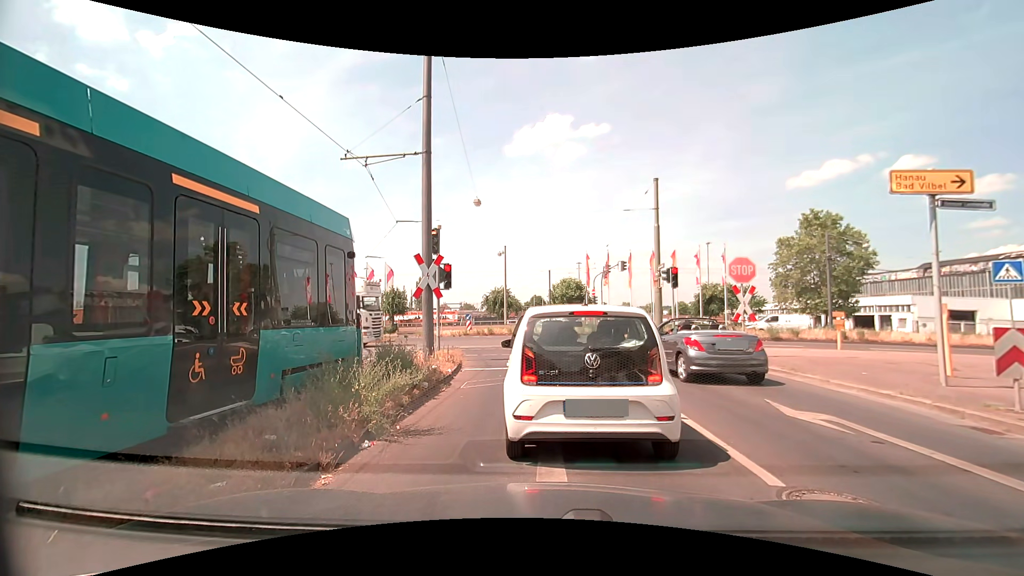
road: secondary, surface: asphalt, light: Day
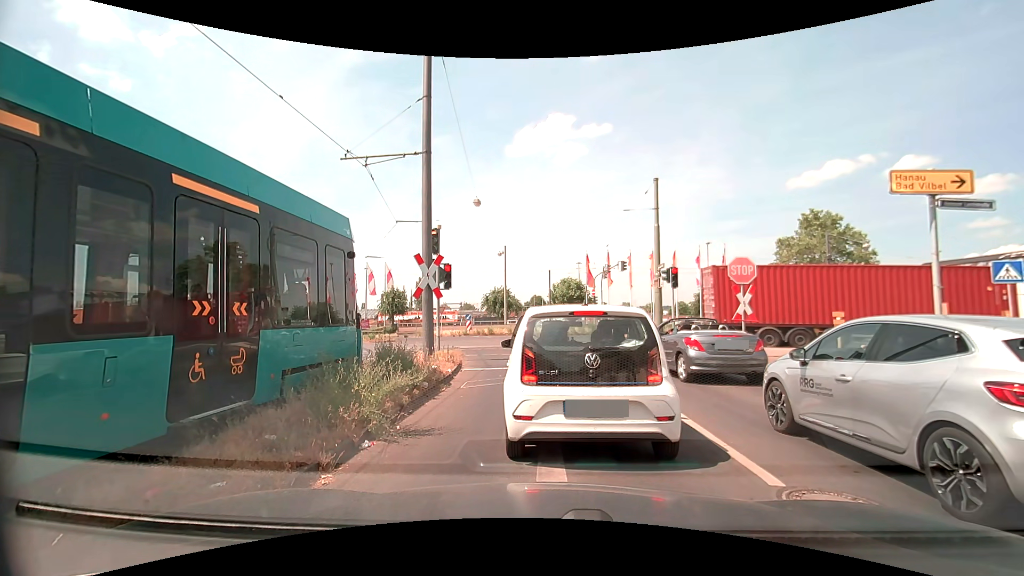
(0.0, 0.0) m; 0°
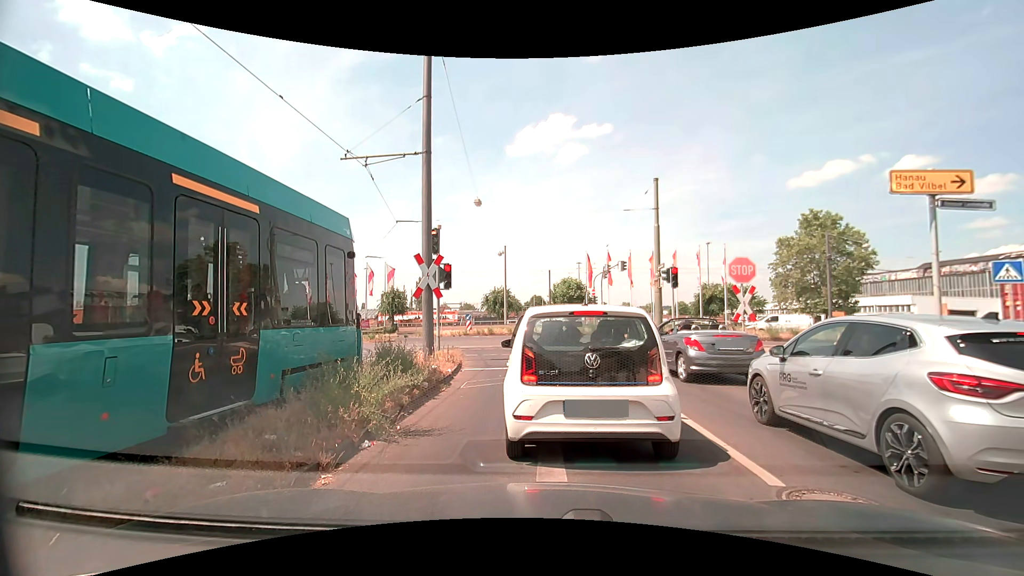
(0.0, 0.0) m; 0°
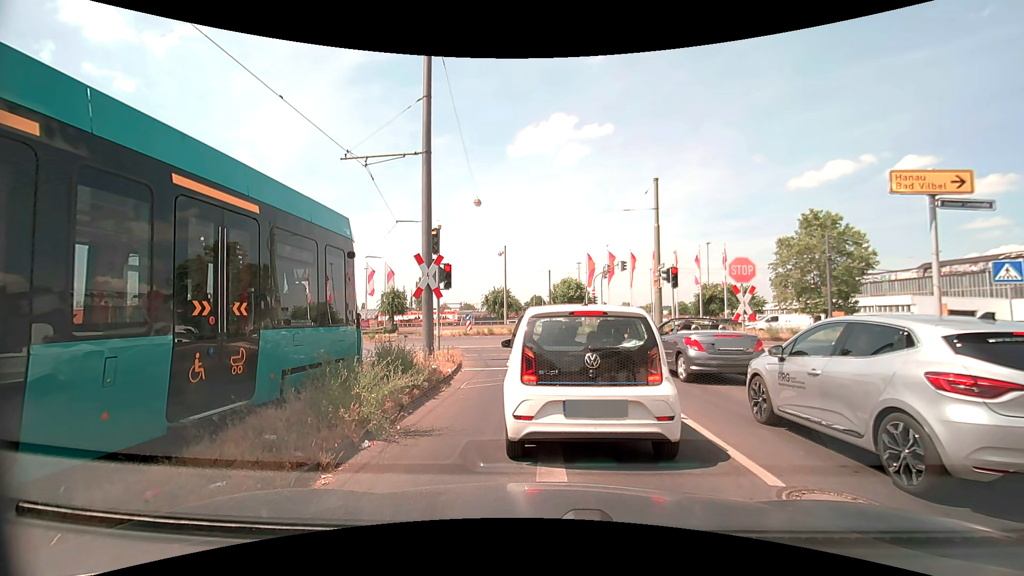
(0.0, 0.0) m; 0°
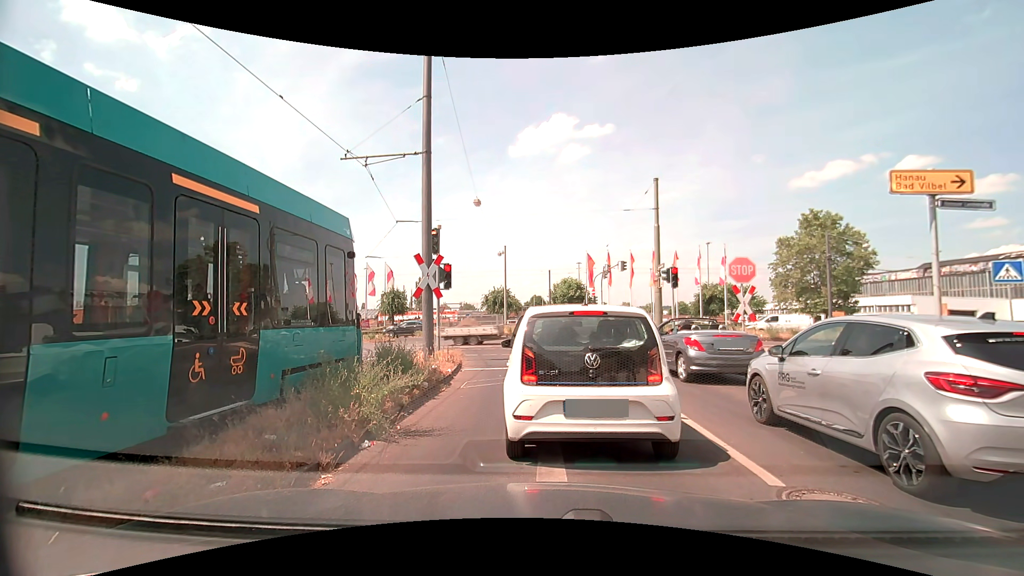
(0.0, 0.0) m; 0°
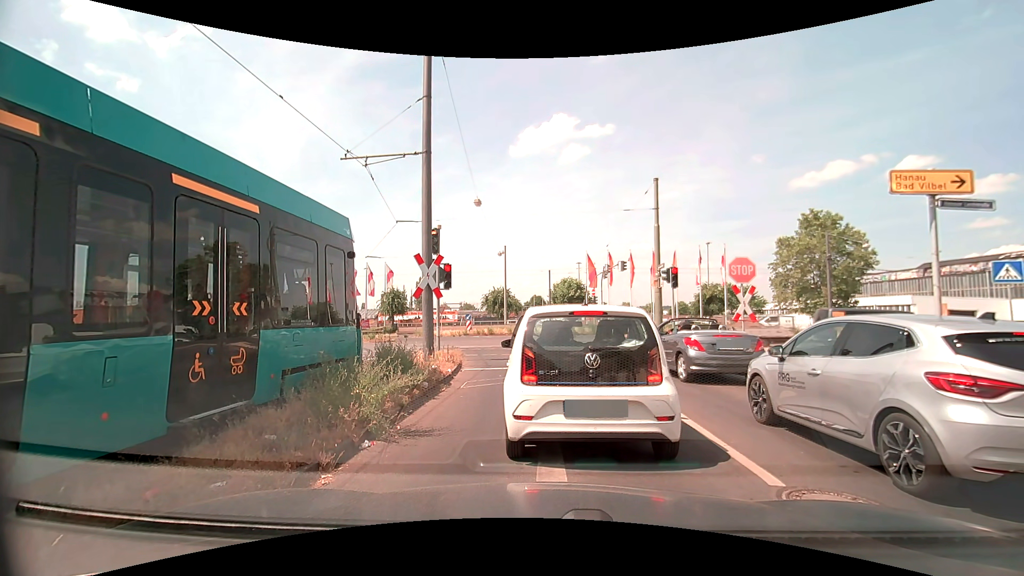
(0.0, 0.0) m; 0°
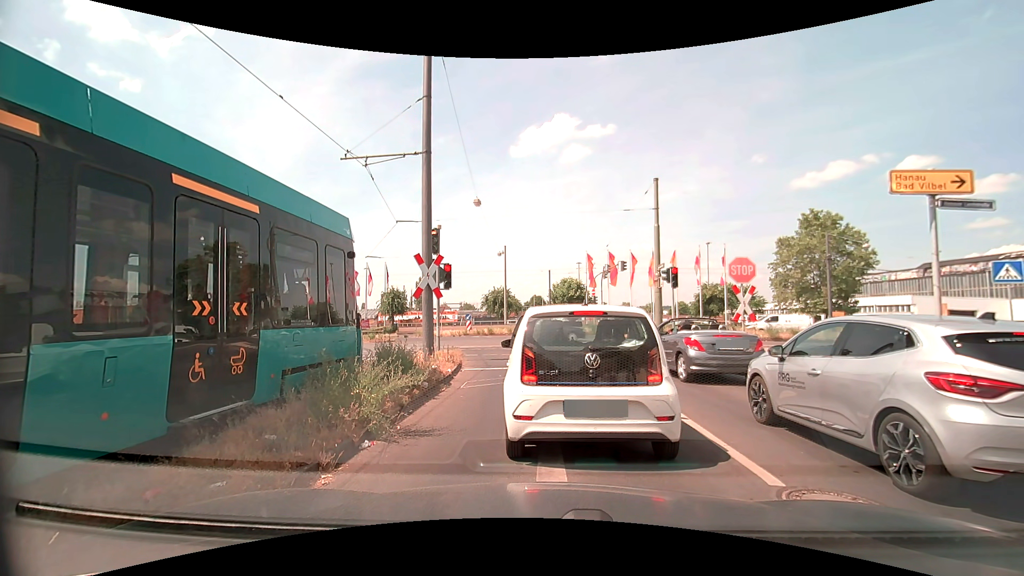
(0.0, 0.0) m; 0°
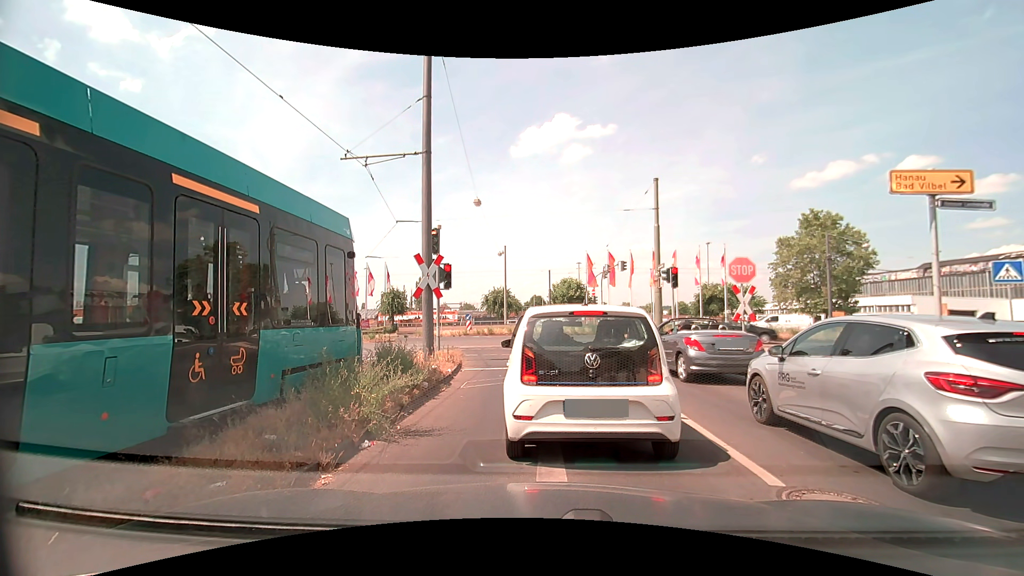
(0.0, 0.0) m; 0°
